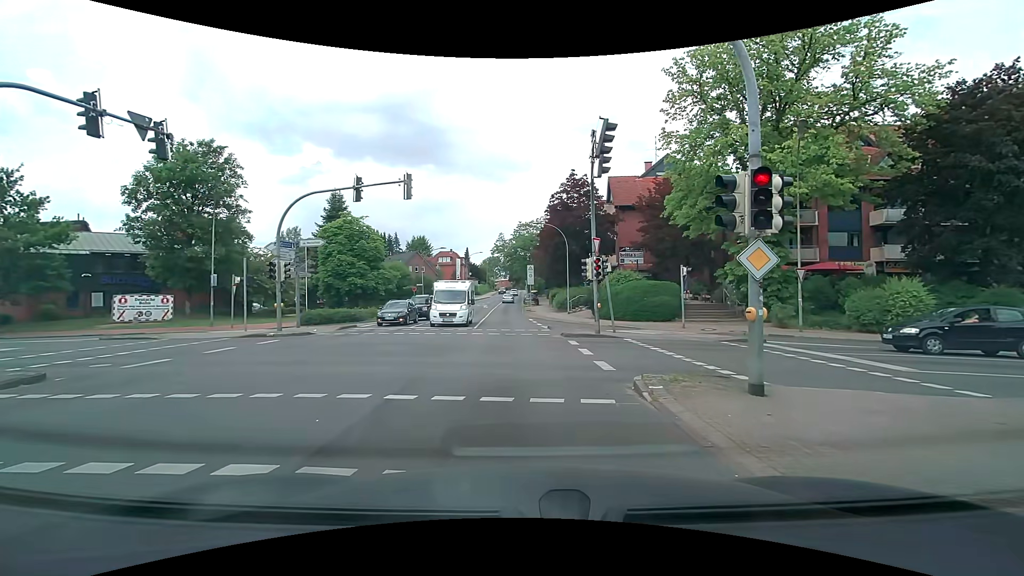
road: secondary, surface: asphalt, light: Day
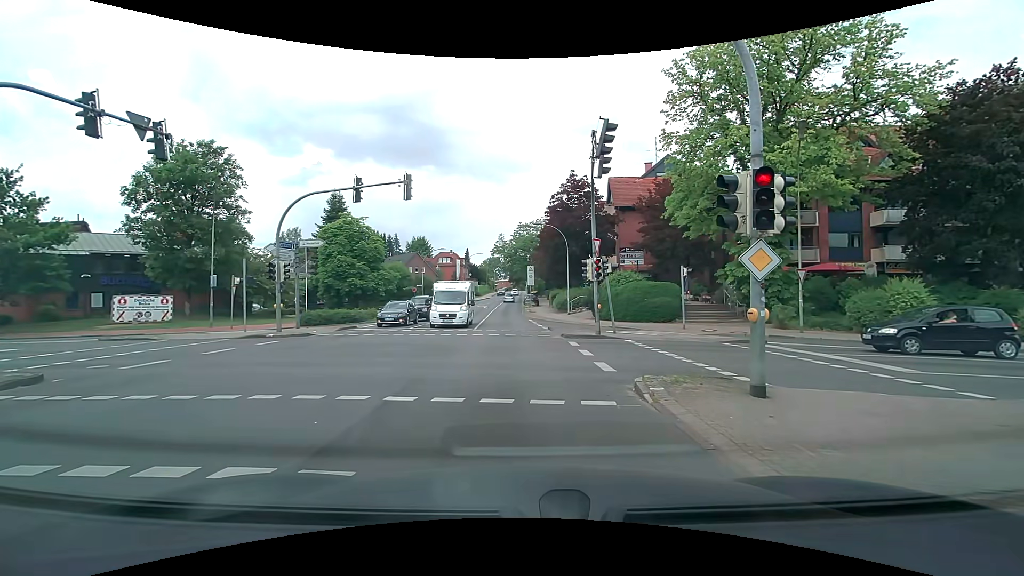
(0.0, +0.1) m; 0°
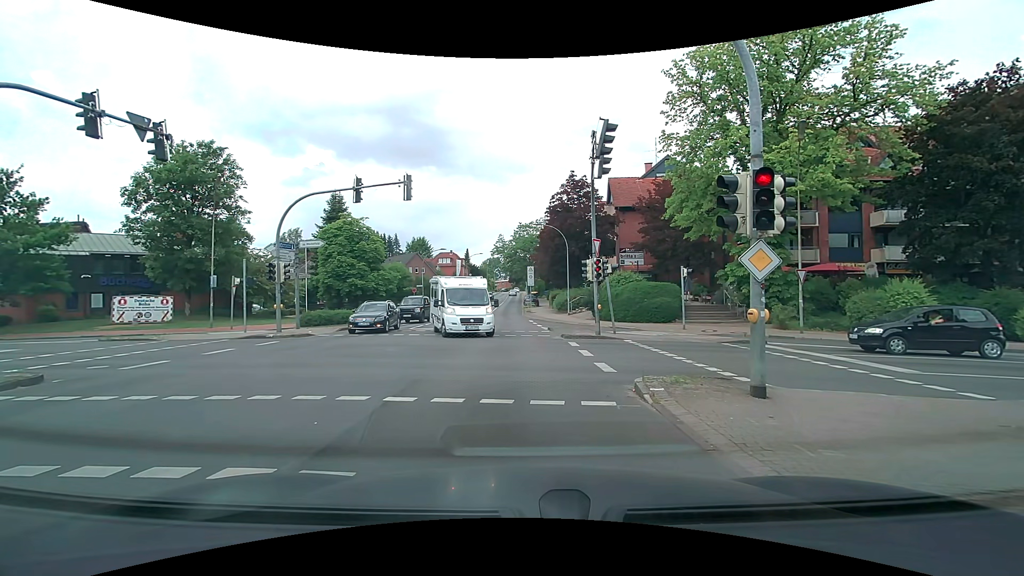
(0.0, +0.1) m; 0°
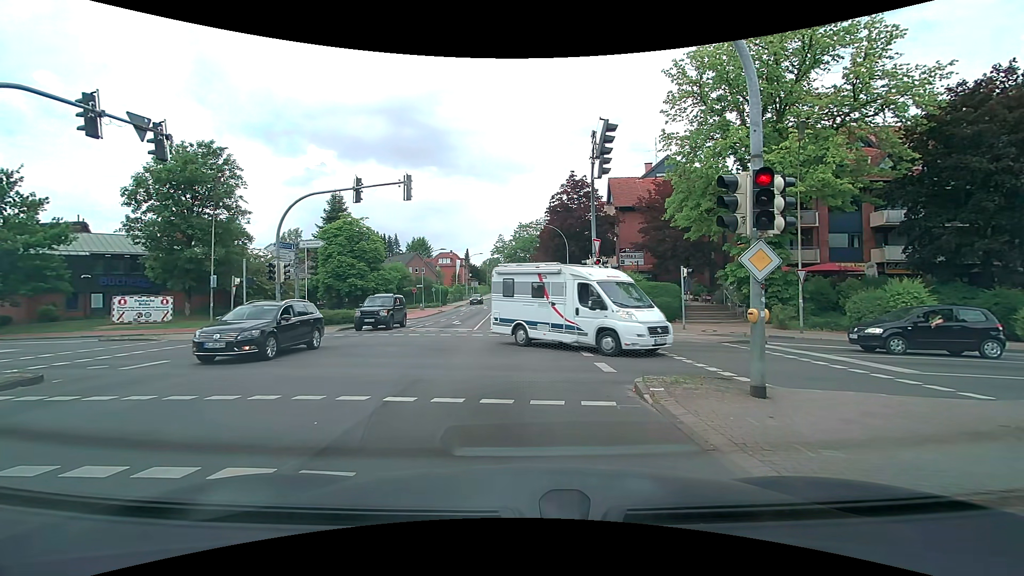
(0.0, 0.0) m; 0°
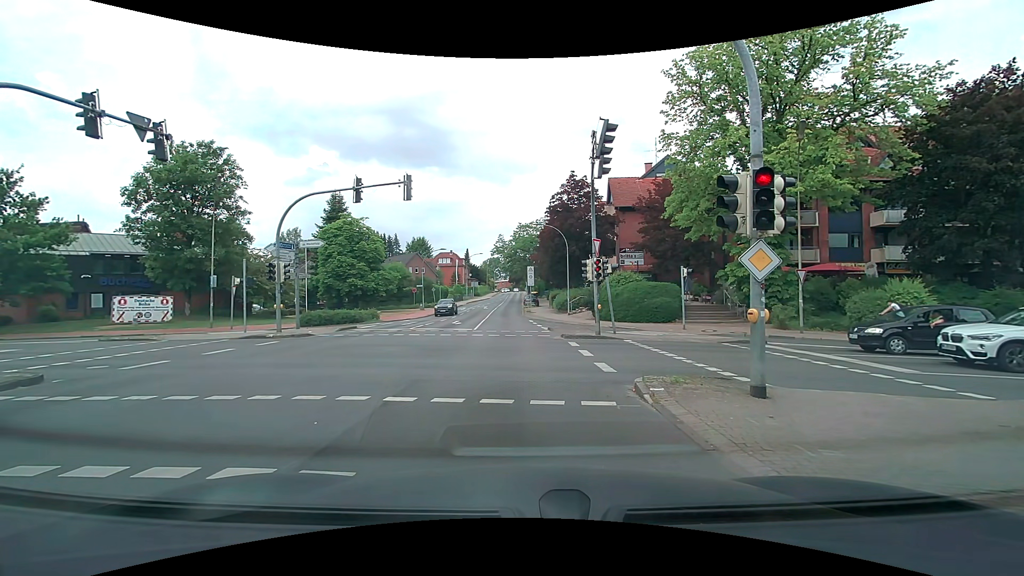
(0.0, 0.0) m; 0°
